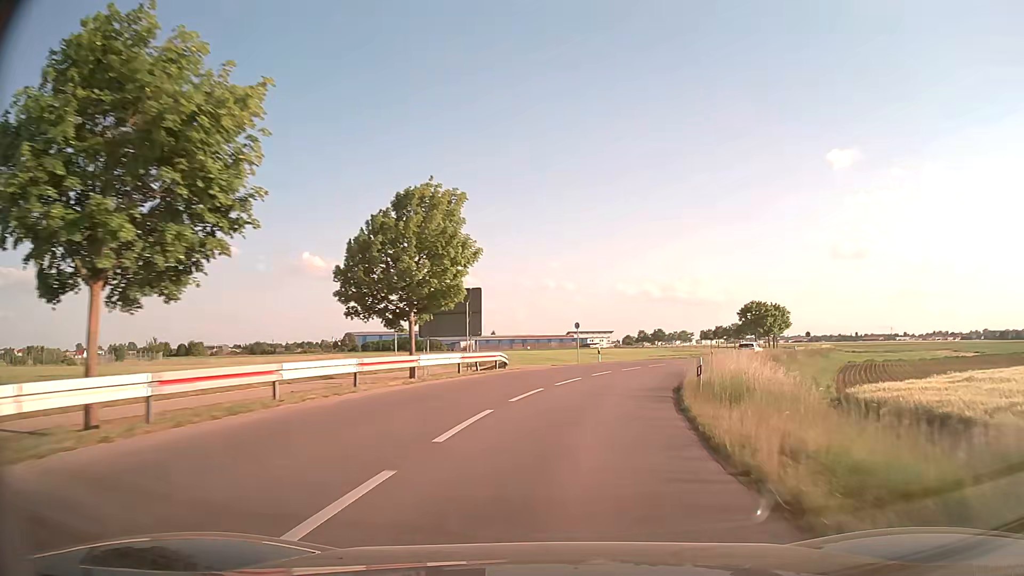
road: tertiary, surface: asphalt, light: Day
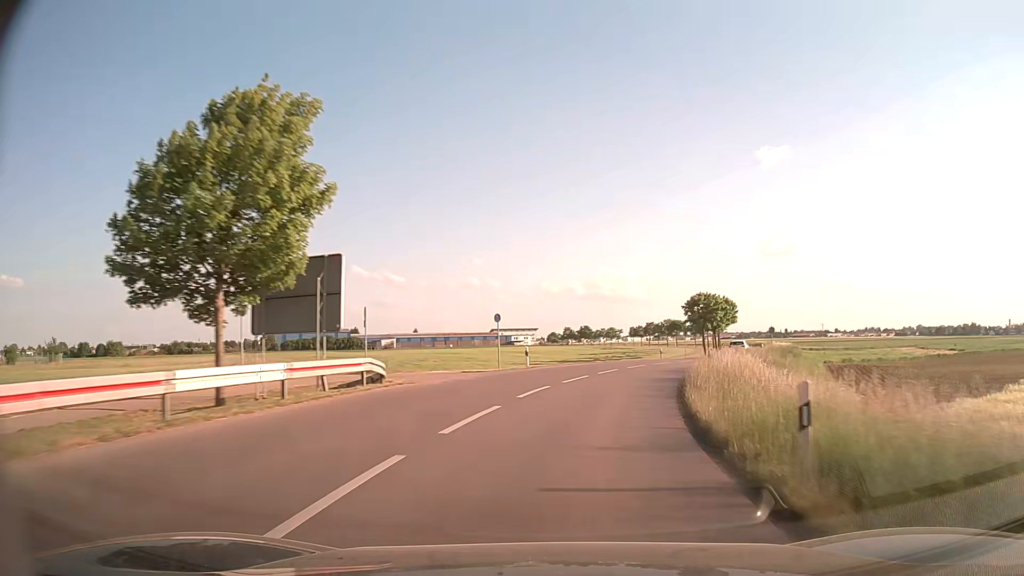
(+0.6, +11.0) m; +7°
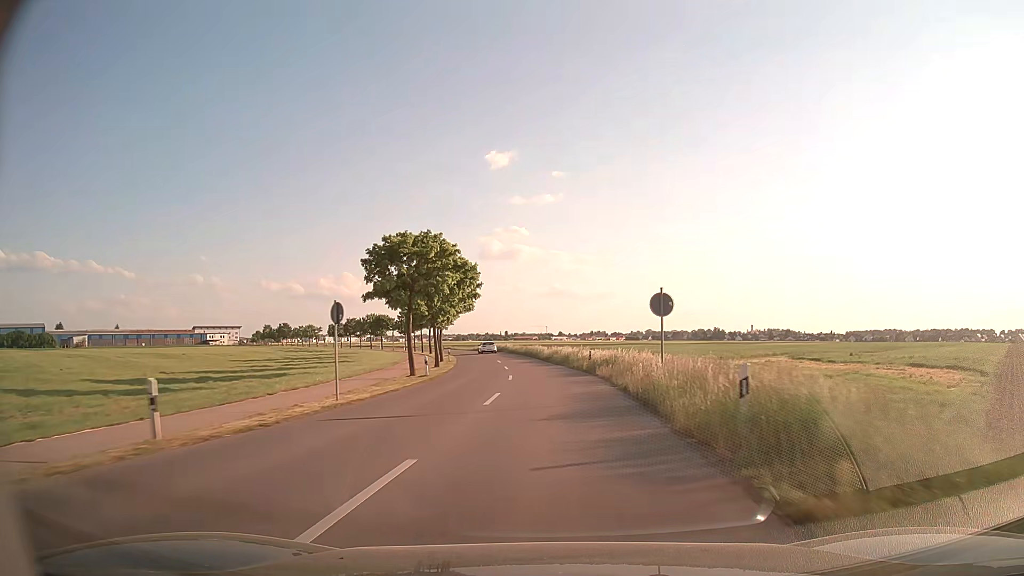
(+10.9, +45.4) m; +25°
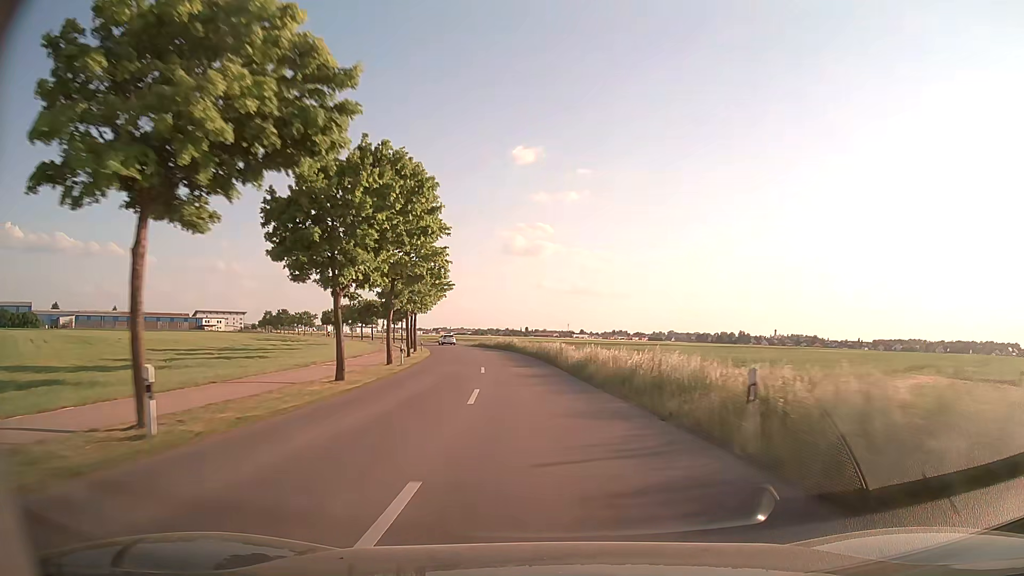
(-0.1, +25.8) m; -1°
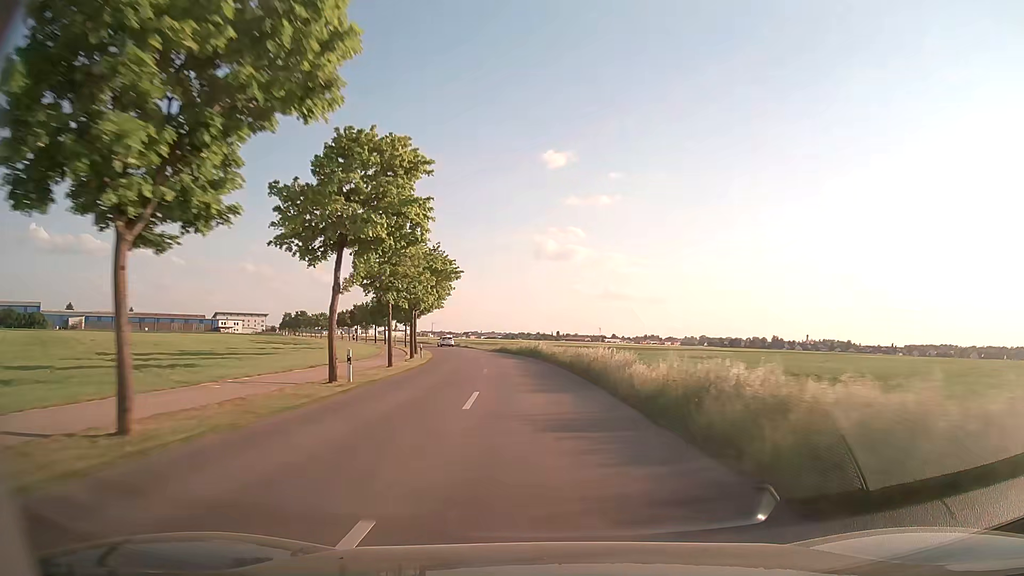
(-0.3, +13.6) m; -2°
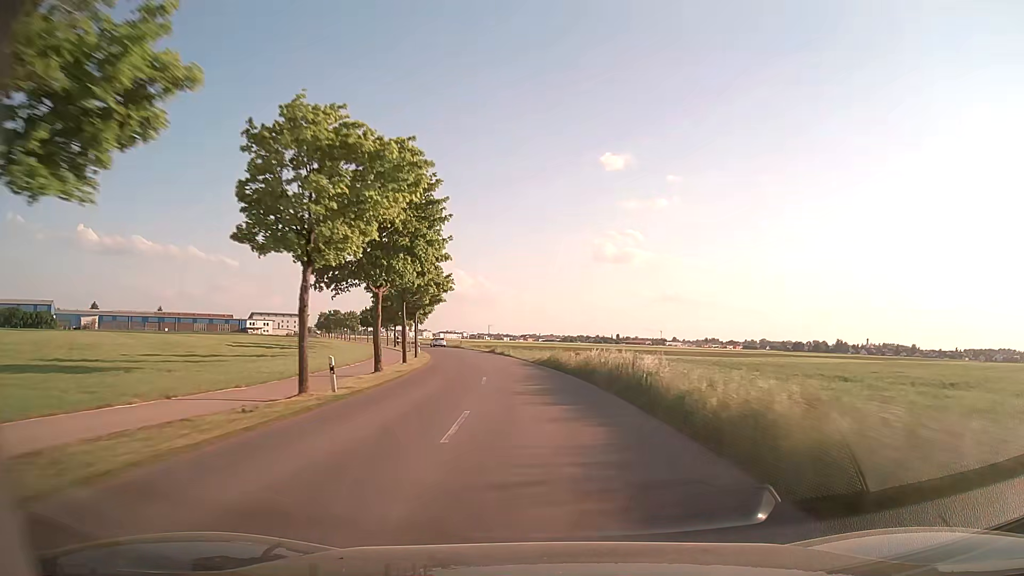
(-1.3, +28.4) m; -5°
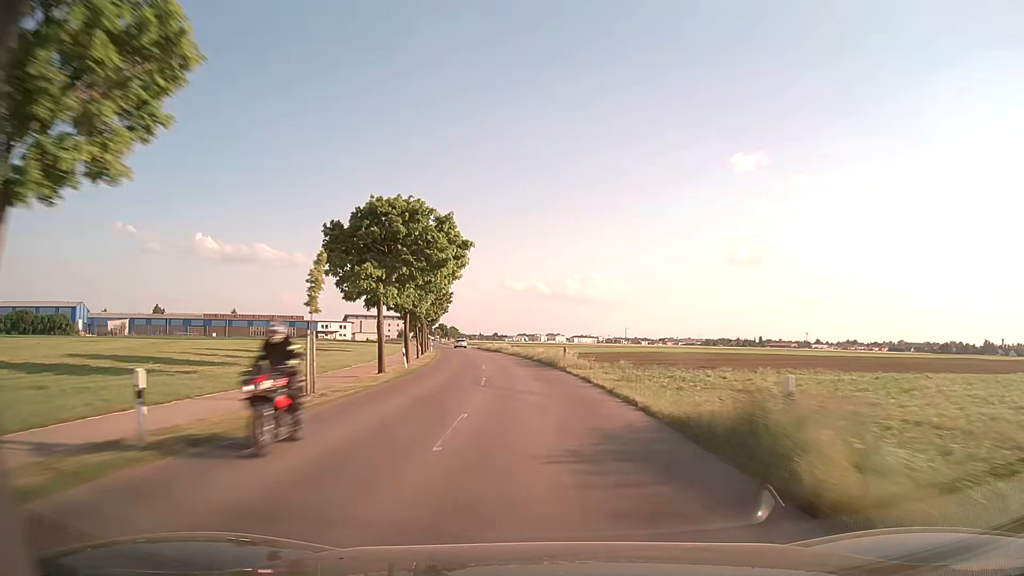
(-6.0, +60.9) m; -11°
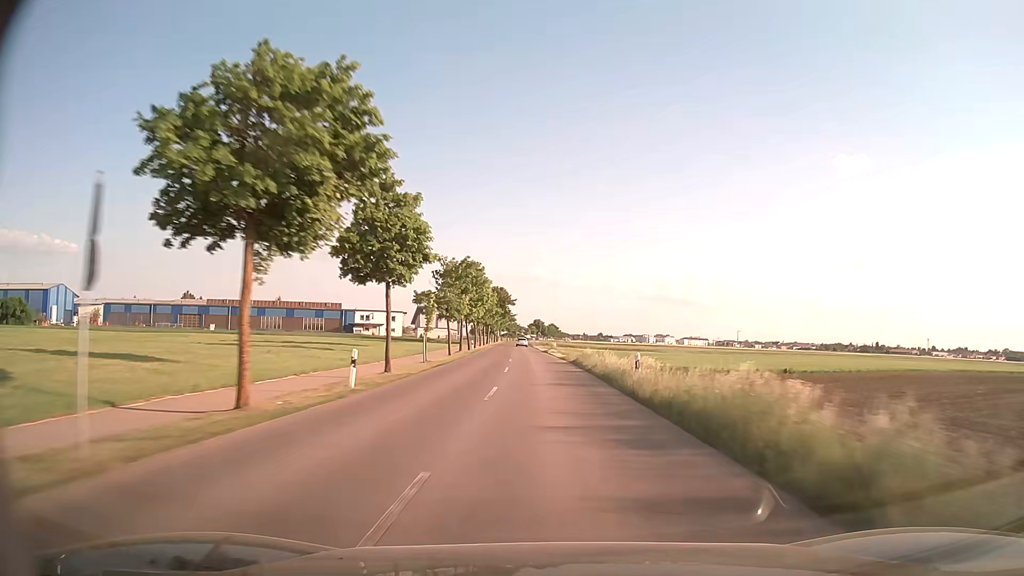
(-6.5, +65.7) m; -10°
(0, +10) (0, +20) (0, +30) (0, +40) (-1, +50) (-1, +60) (-1, +70) (-2, +80) (-2, +90) (-3, +100) m
